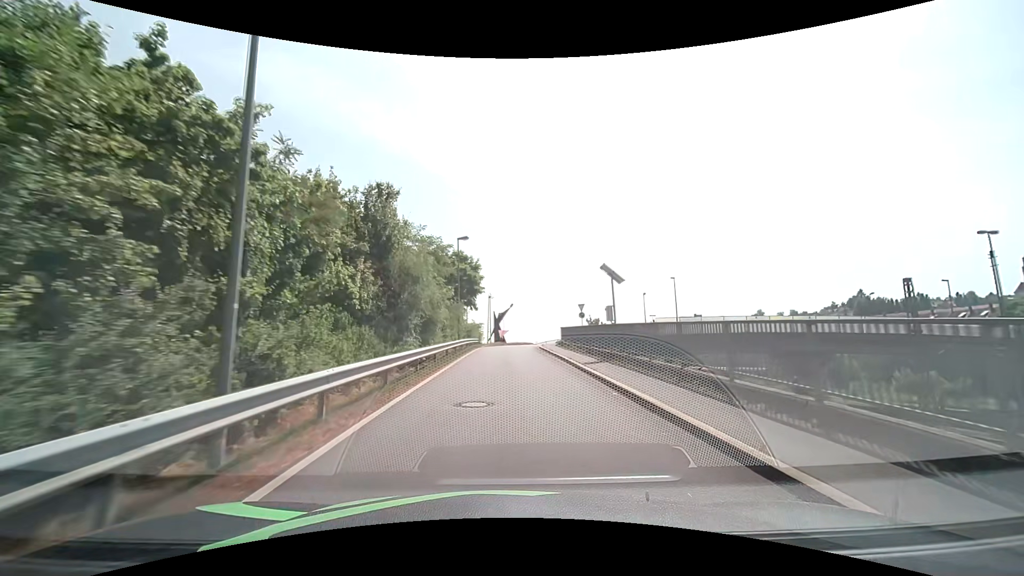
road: unclassified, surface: asphalt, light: Day
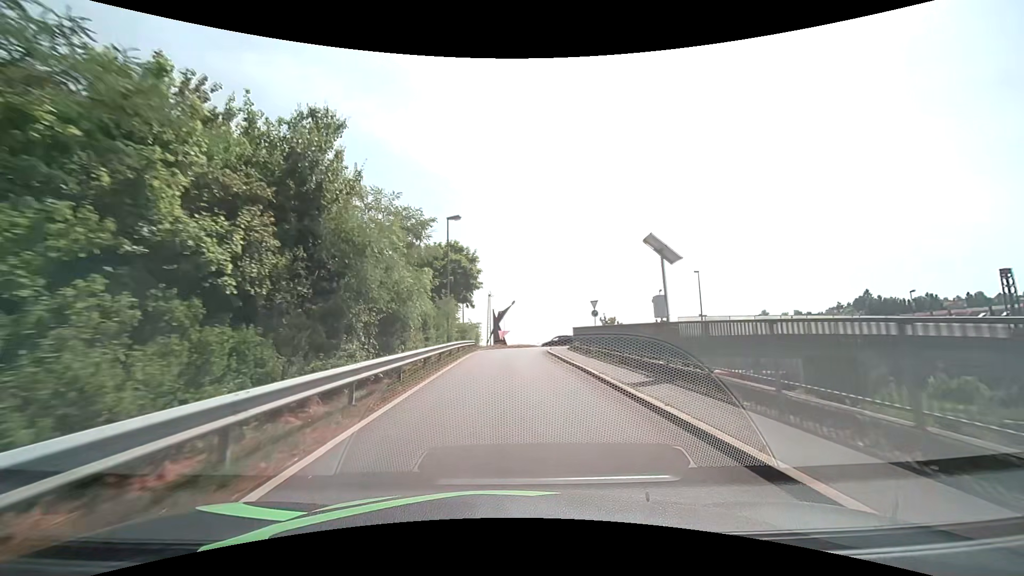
(0.0, +6.5) m; 0°
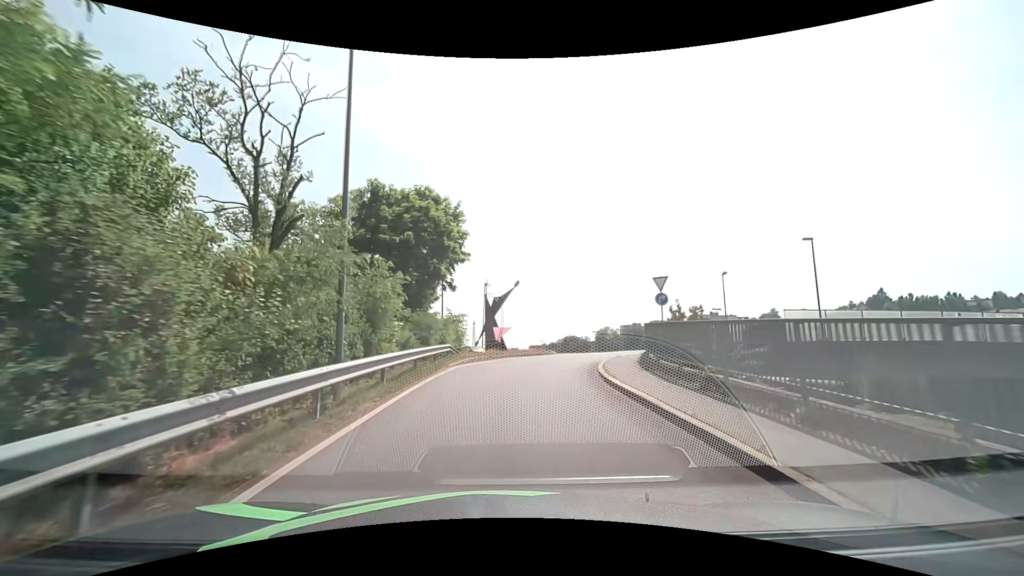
(-0.1, +17.4) m; 0°
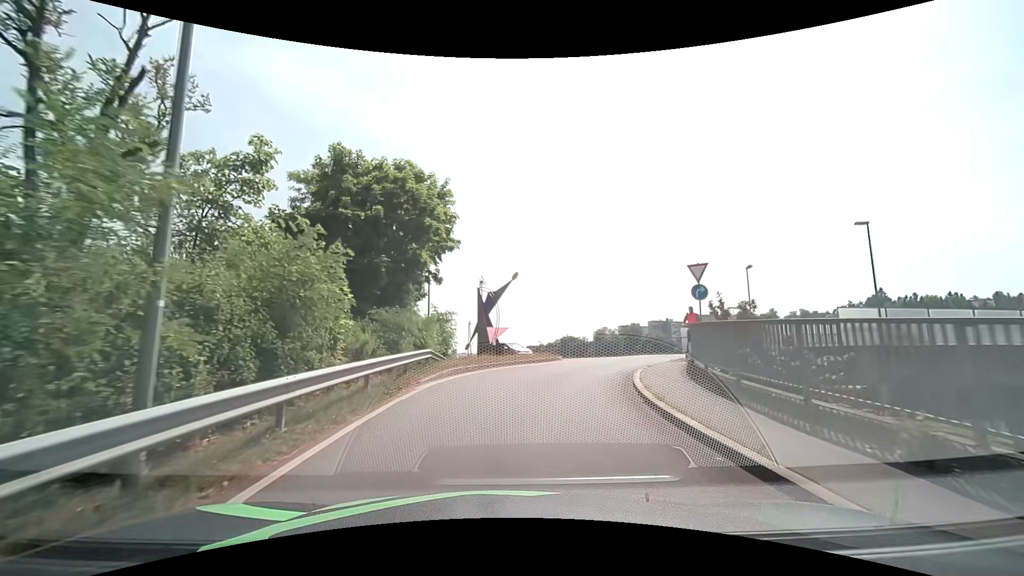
(0.0, +4.9) m; 0°
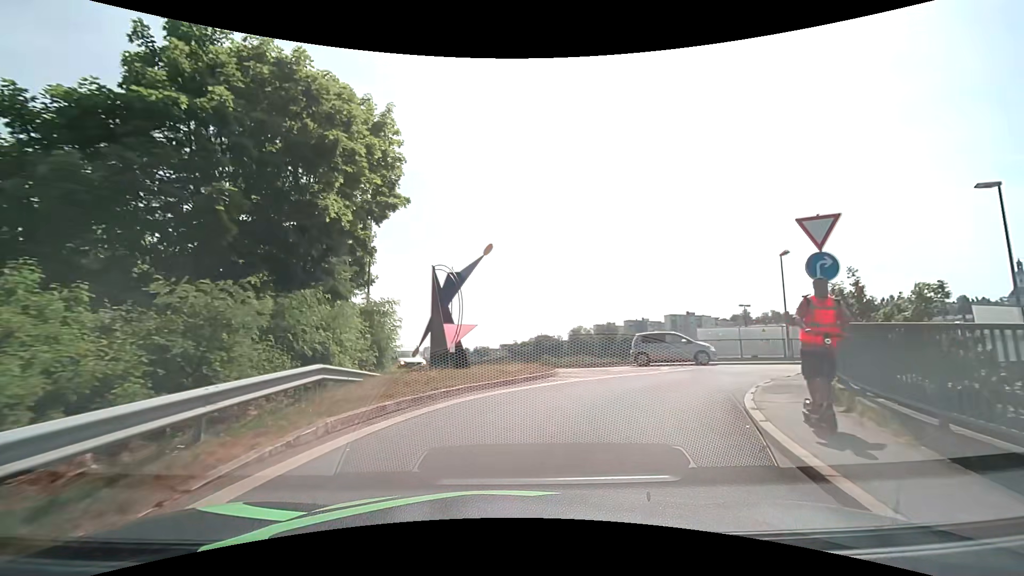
(+0.2, +8.4) m; +2°
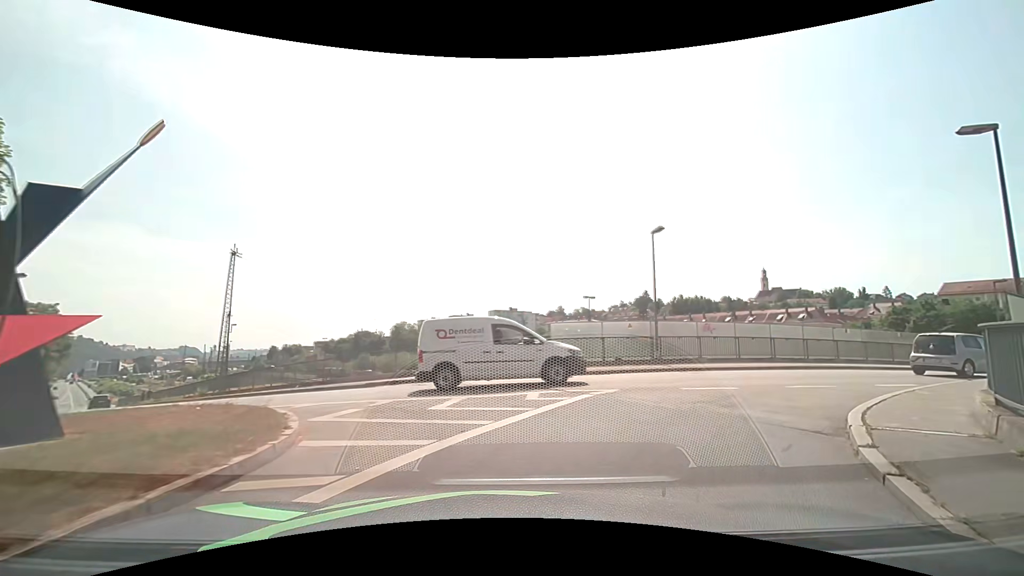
(+1.3, +9.4) m; +20°
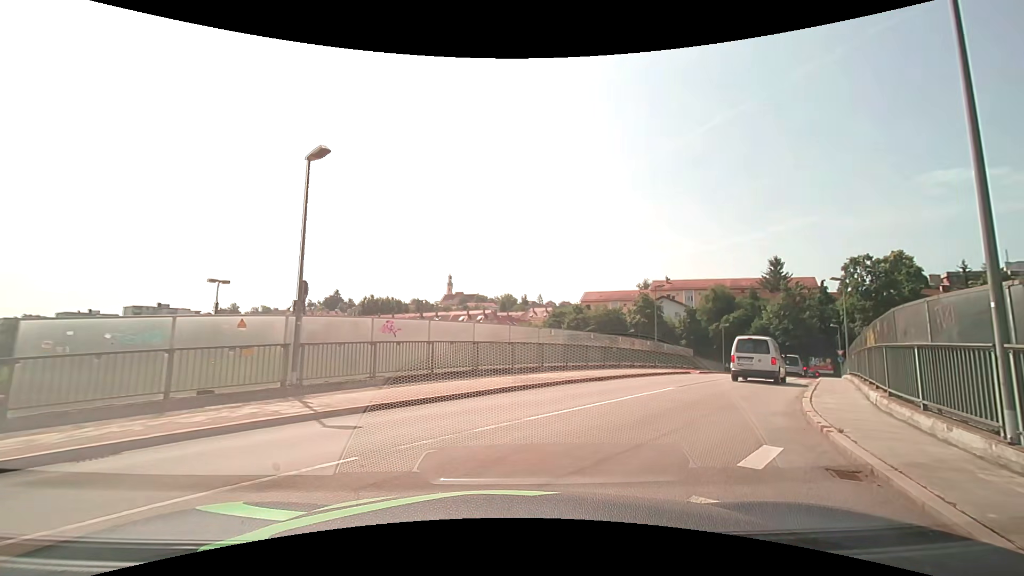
(+3.2, +10.3) m; +35°
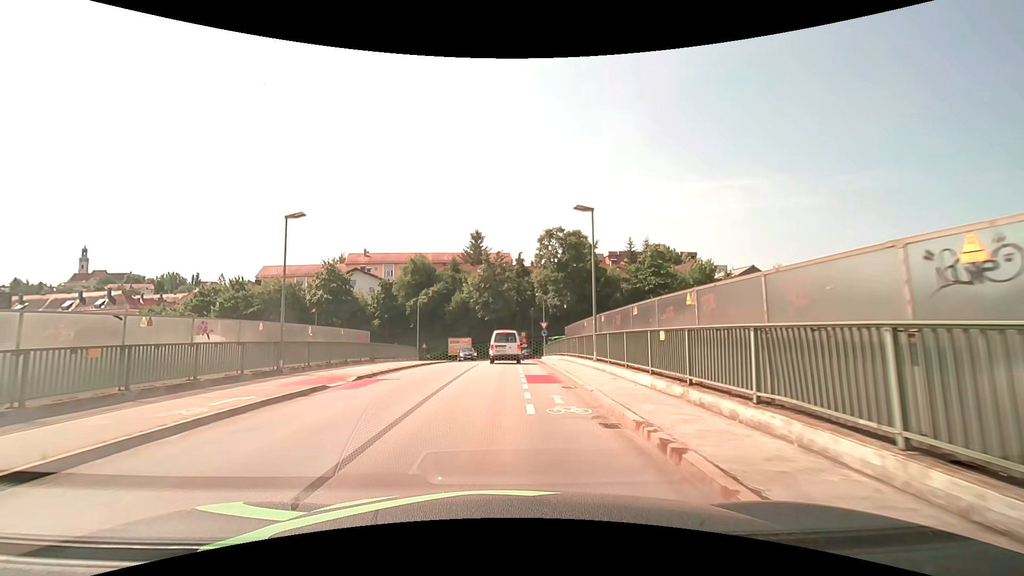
(+7.2, +17.7) m; +33°
